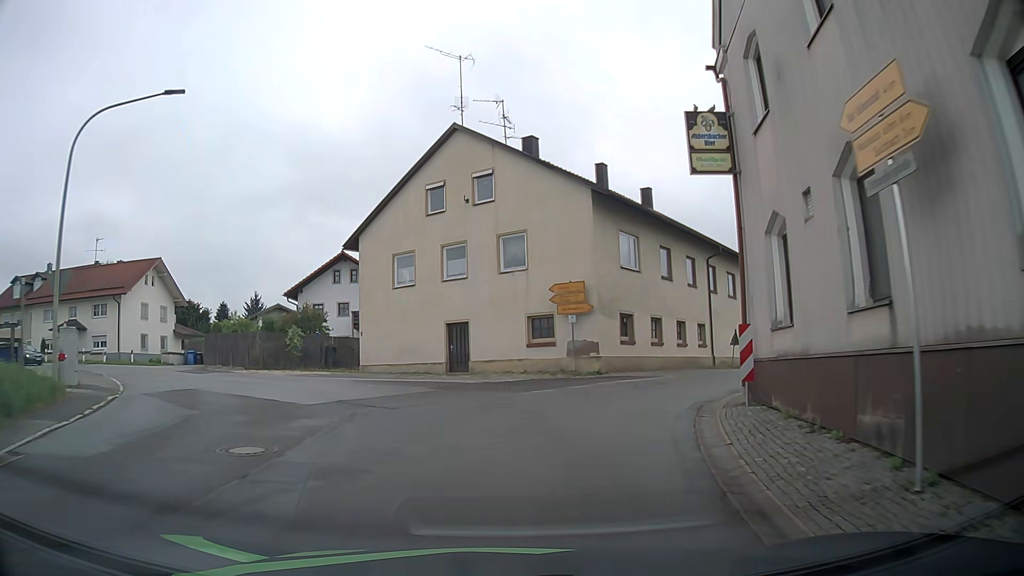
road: tertiary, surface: asphalt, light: Day
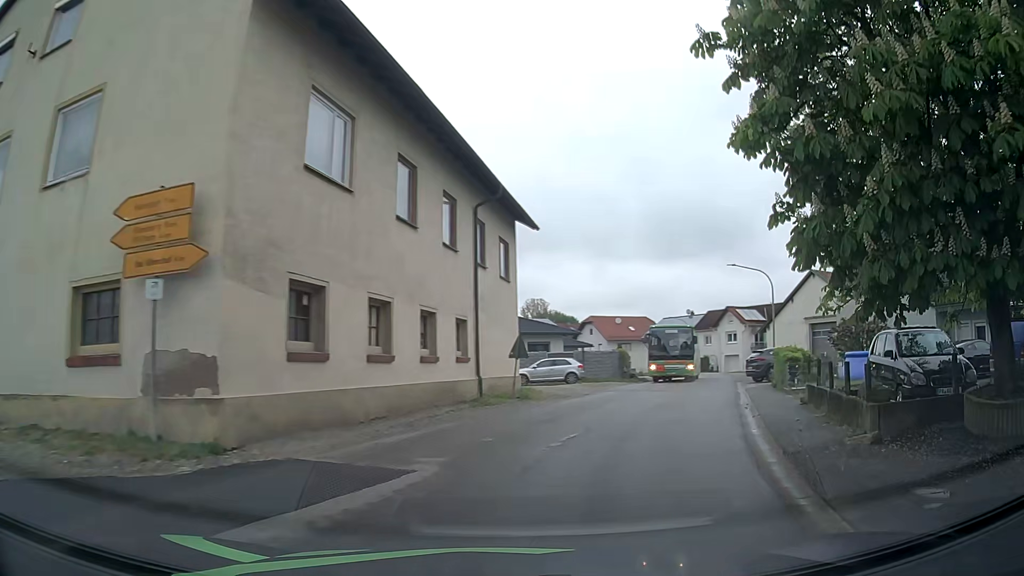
(+3.2, +14.8) m; +25°
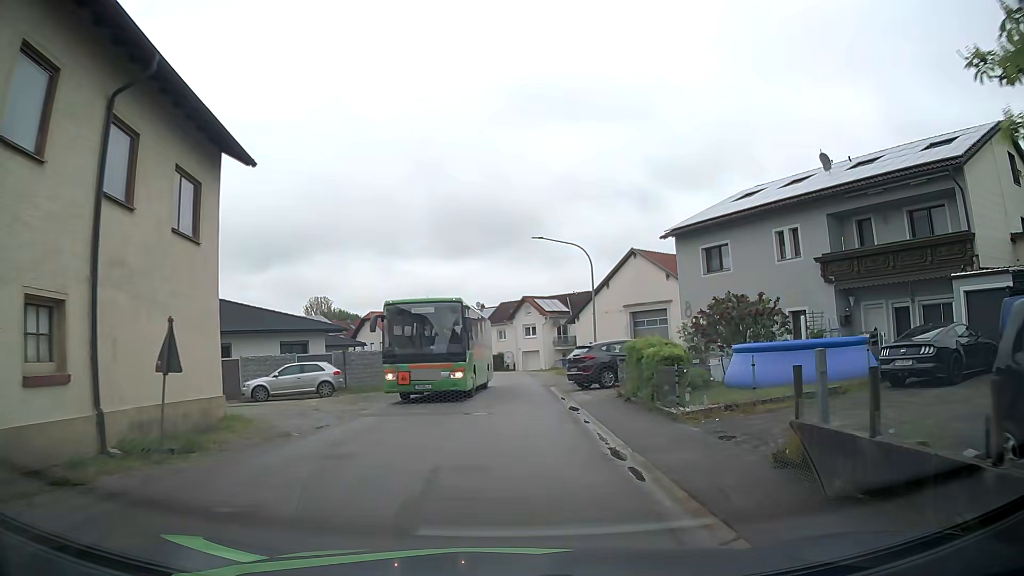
(+2.0, +9.2) m; +20°
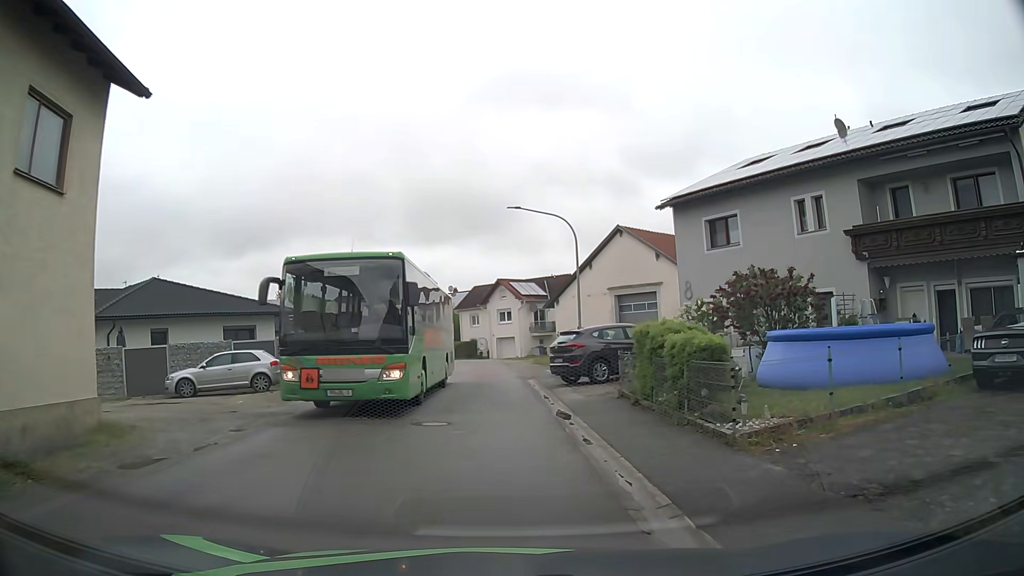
(+0.1, +4.4) m; +3°
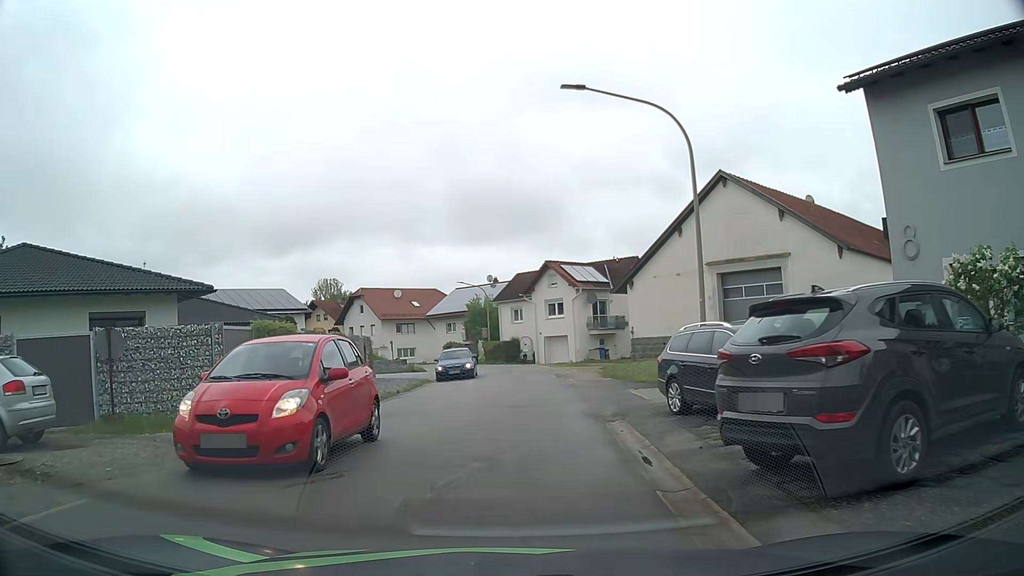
(0.0, +14.0) m; -4°
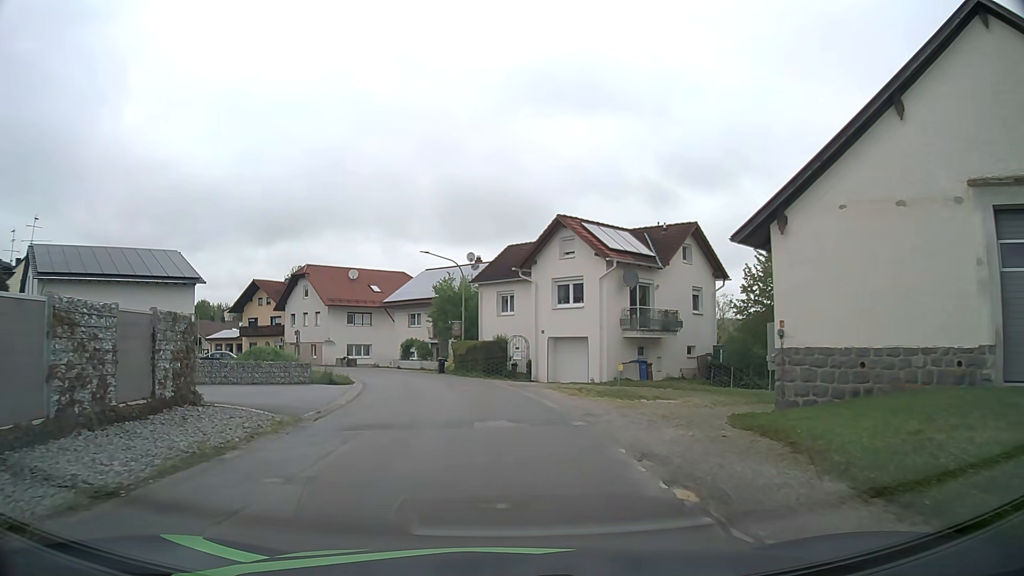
(-0.1, +19.8) m; +1°
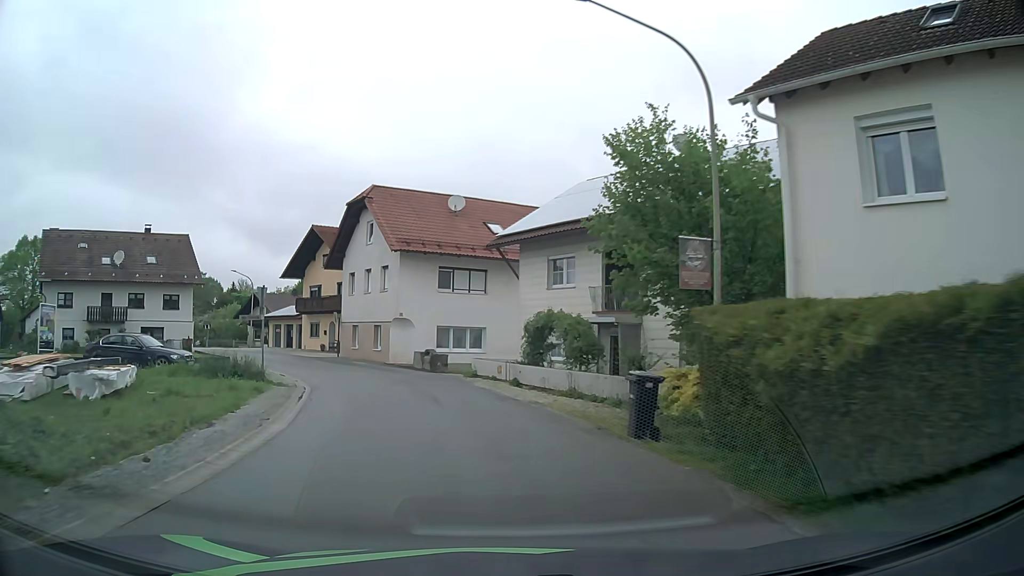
(-3.1, +30.7) m; -13°
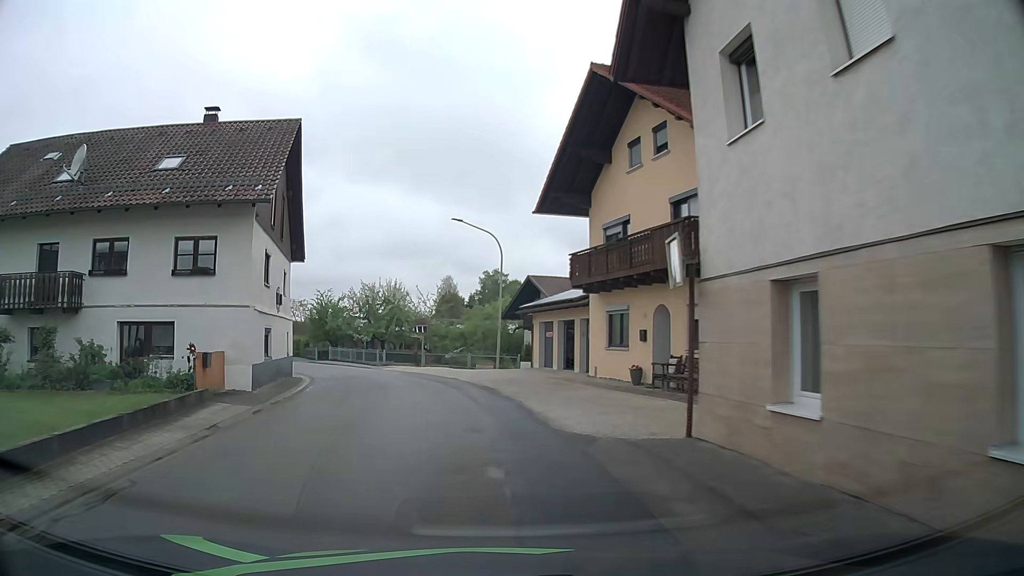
(-7.4, +31.7) m; -28°
